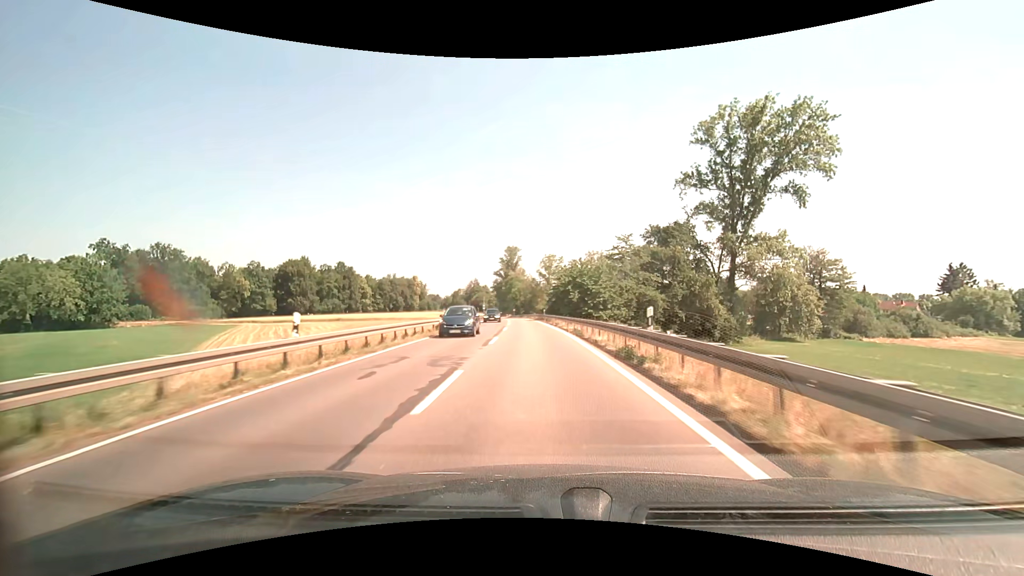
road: secondary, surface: asphalt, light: Day
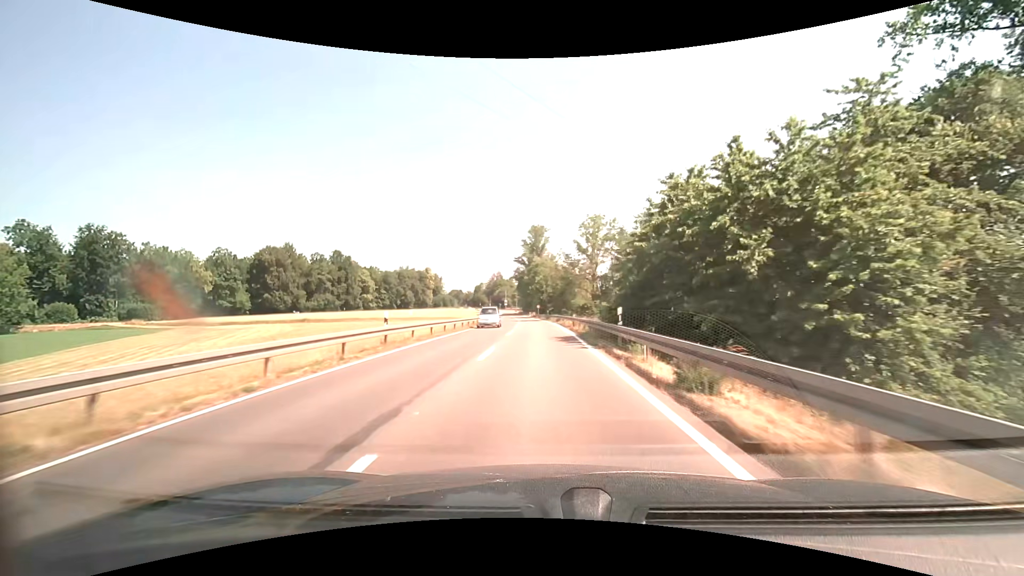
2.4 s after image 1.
(-1.2, +42.0) m; -3°
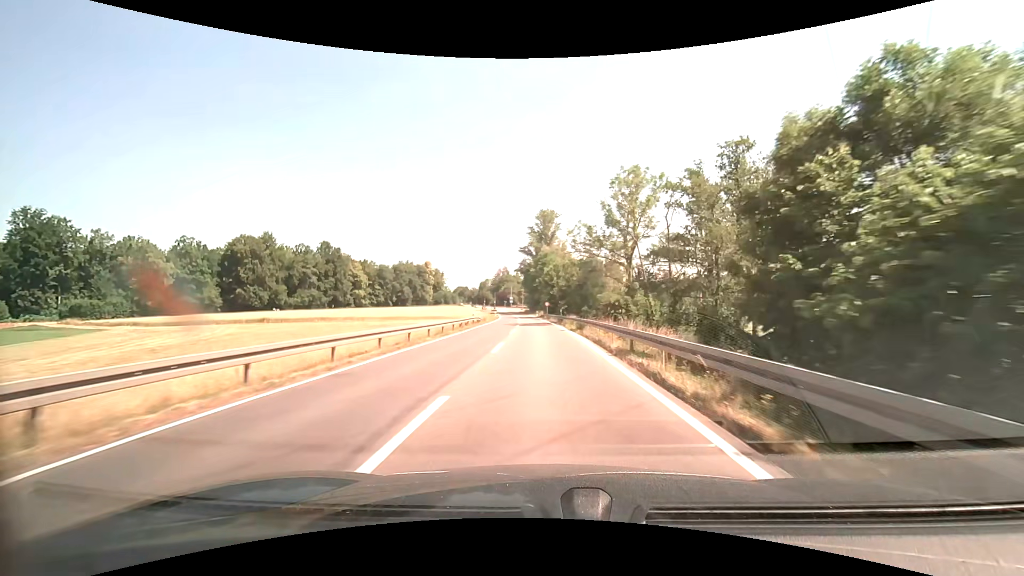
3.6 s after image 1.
(-0.2, +21.1) m; -1°
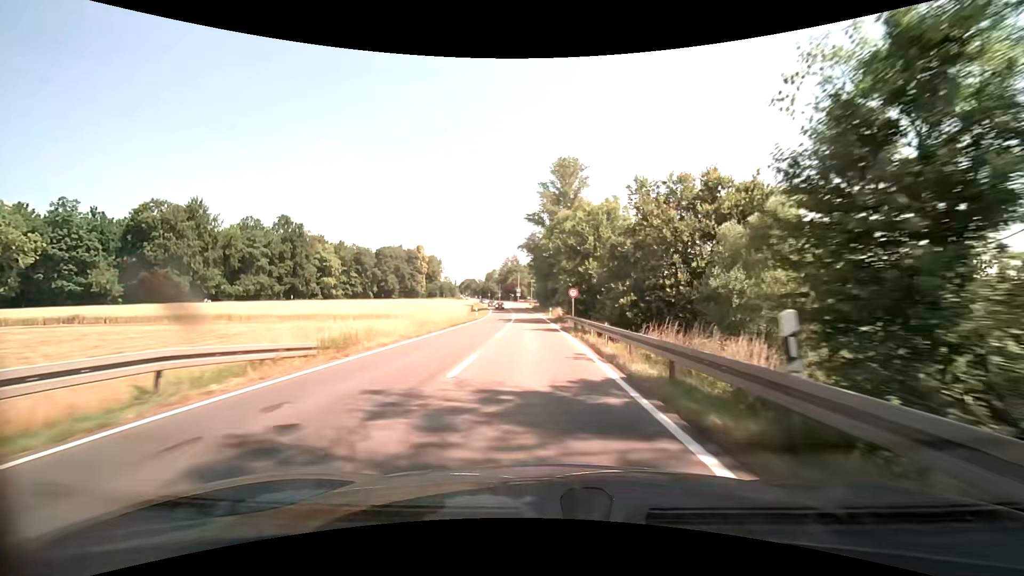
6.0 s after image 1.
(-0.2, +42.2) m; -2°
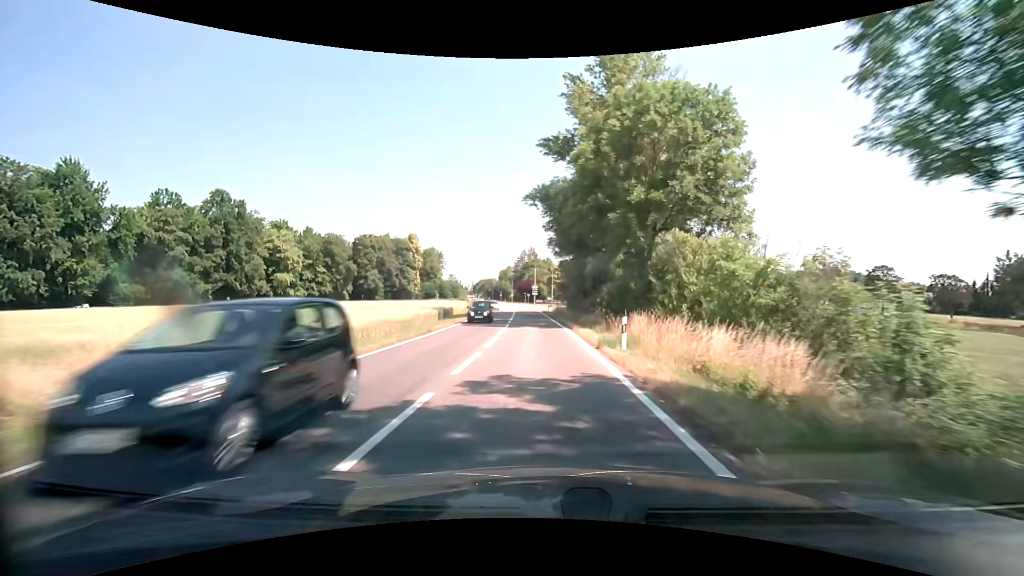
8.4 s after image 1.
(-0.6, +42.0) m; -1°
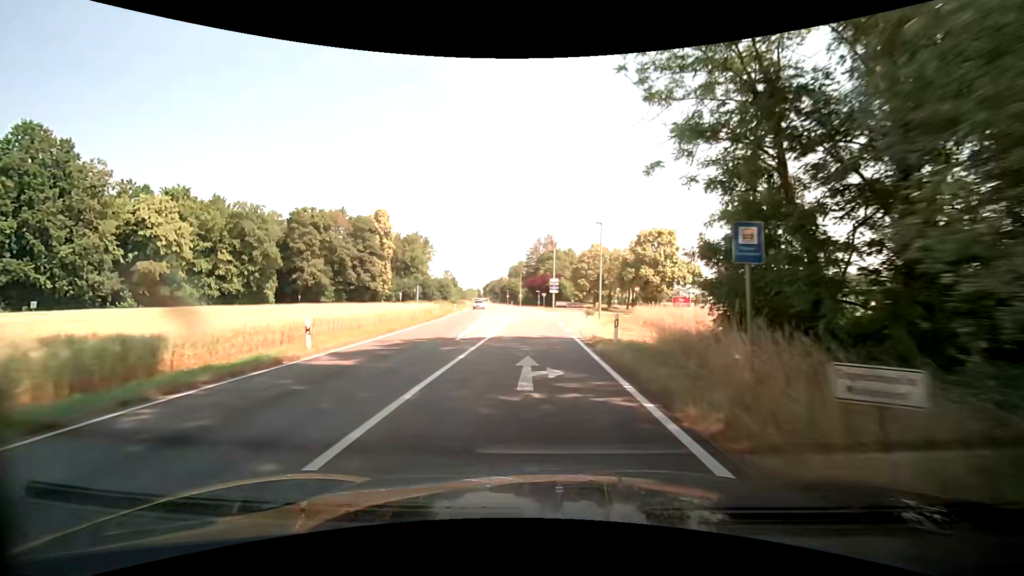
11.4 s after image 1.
(-1.7, +48.2) m; -3°
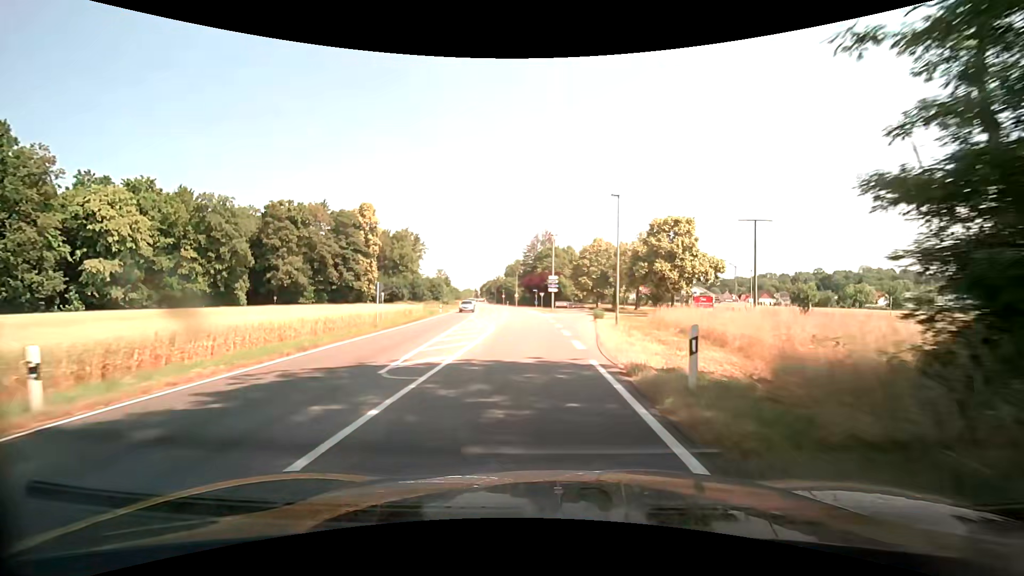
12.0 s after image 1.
(+0.1, +8.2) m; +1°
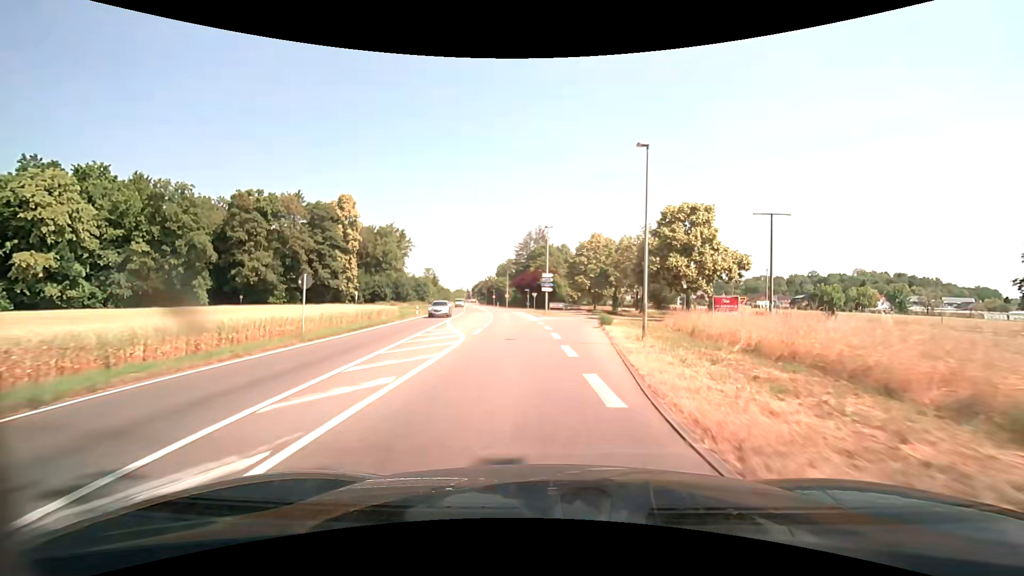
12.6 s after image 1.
(0.0, +7.8) m; +1°
(0, +10) (0, +20) (+1, +30) (+3, +40) (+8, +48) (+16, +54) (+26, +55) (+36, +51) (+43, +45) (+50, +38) m
